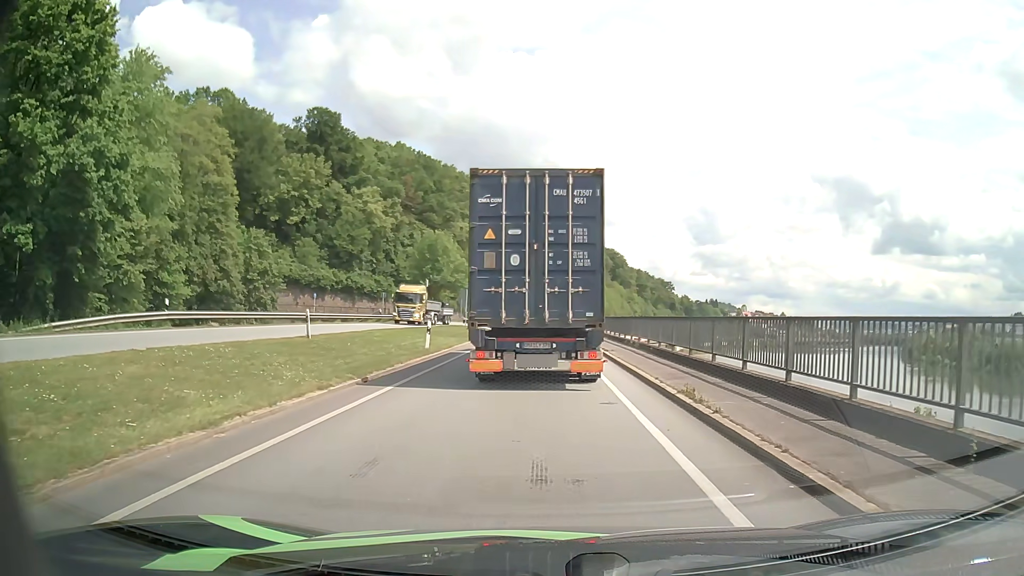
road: primary_link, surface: asphalt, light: Day
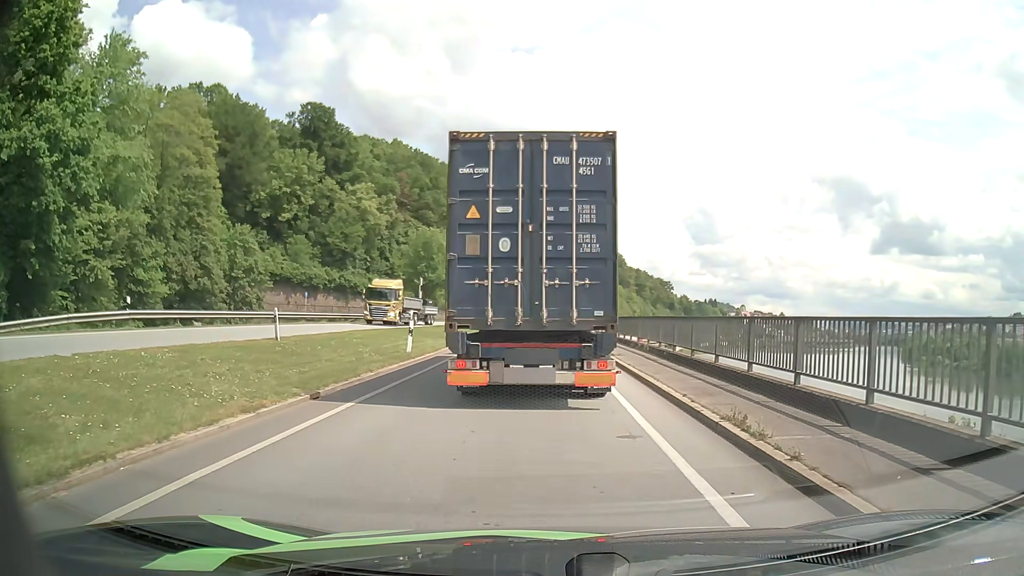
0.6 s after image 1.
(0.0, +2.7) m; 0°
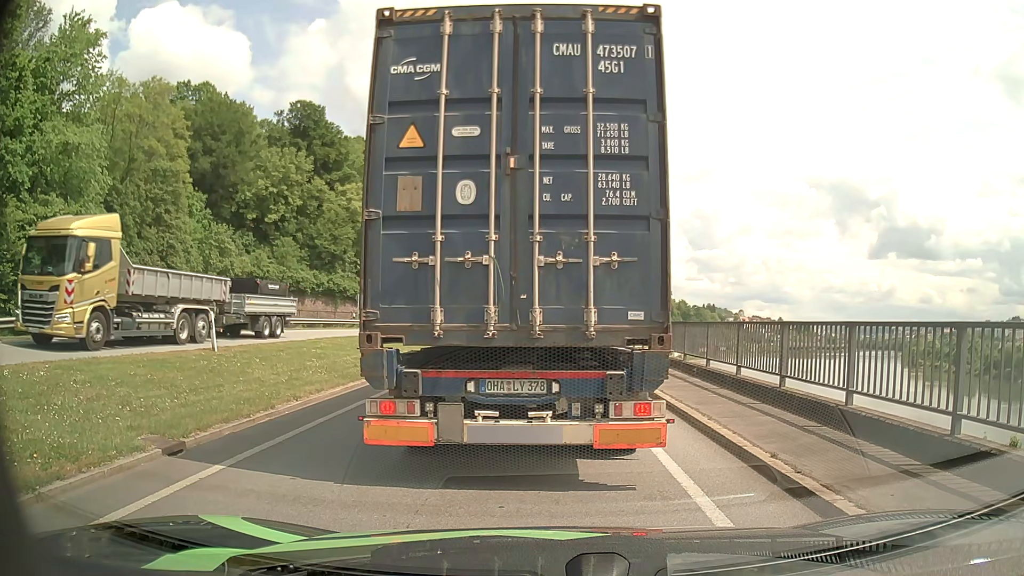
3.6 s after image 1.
(0.0, +4.0) m; 0°
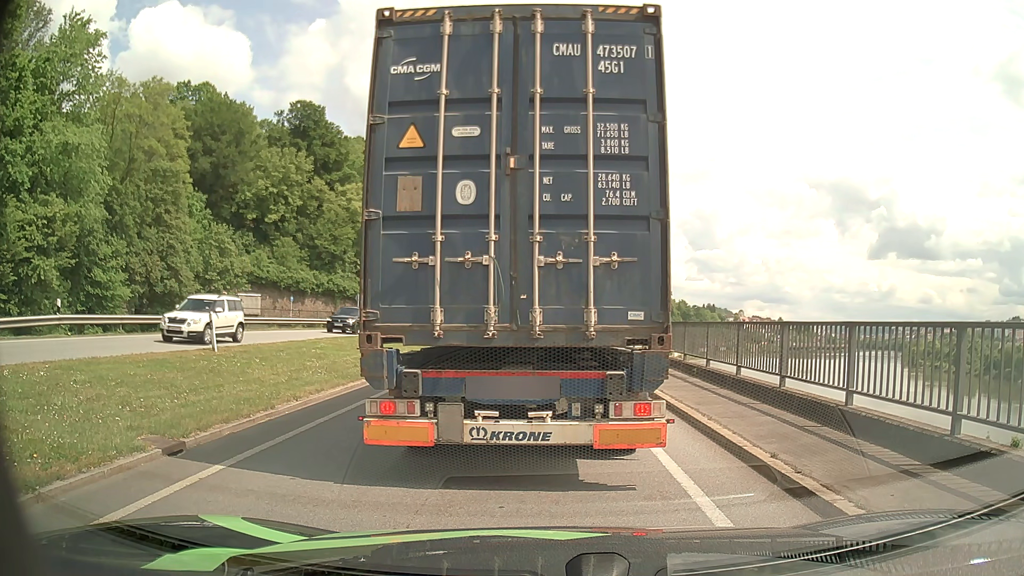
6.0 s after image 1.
(0.0, +0.1) m; 0°
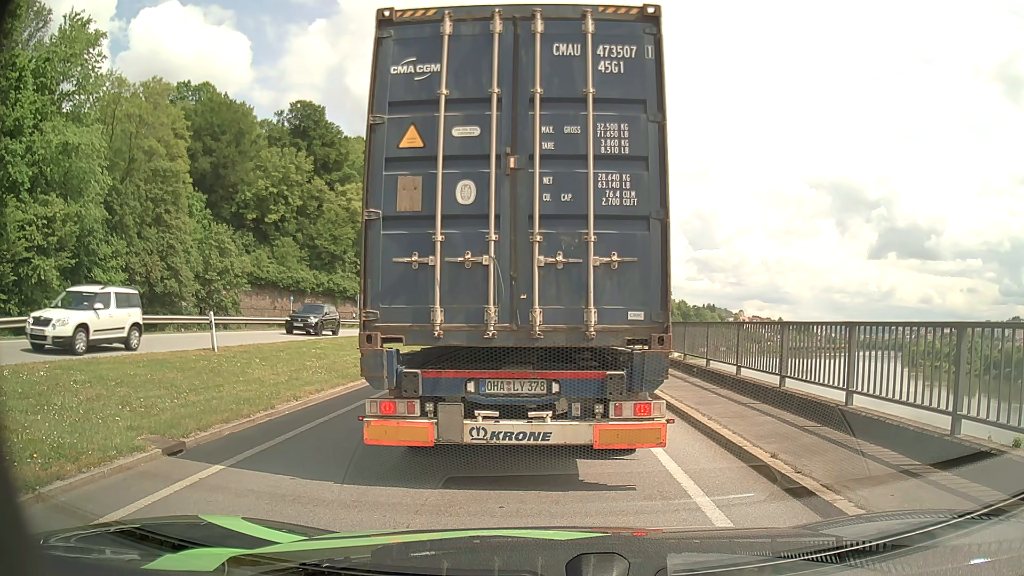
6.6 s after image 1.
(0.0, 0.0) m; 0°
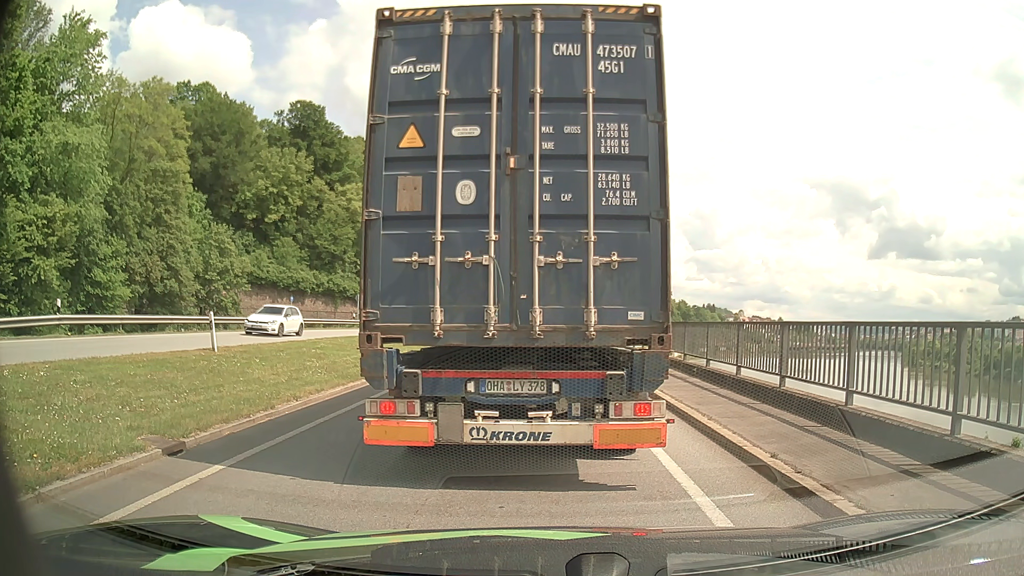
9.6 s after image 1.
(0.0, 0.0) m; 0°
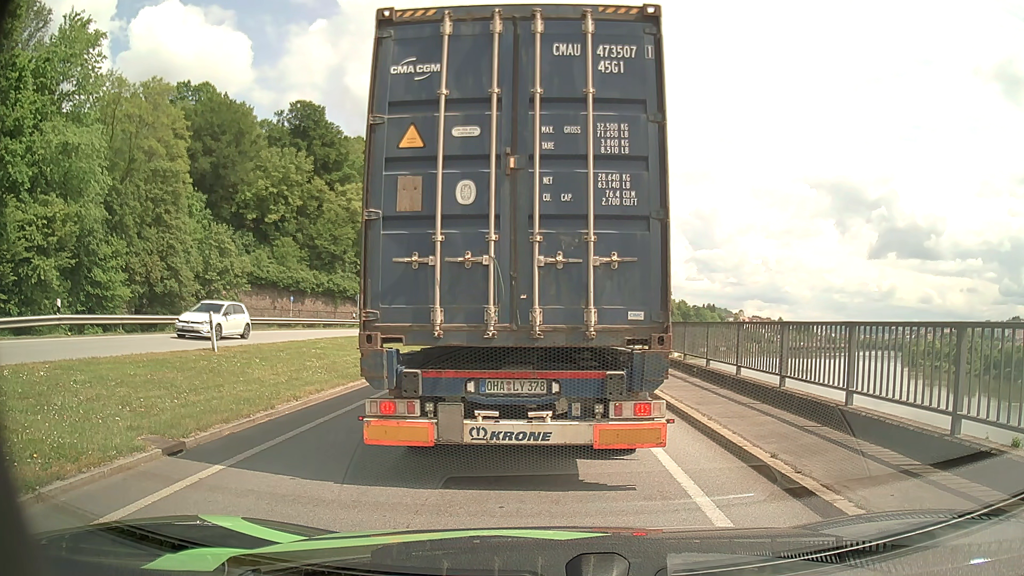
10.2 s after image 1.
(0.0, 0.0) m; 0°
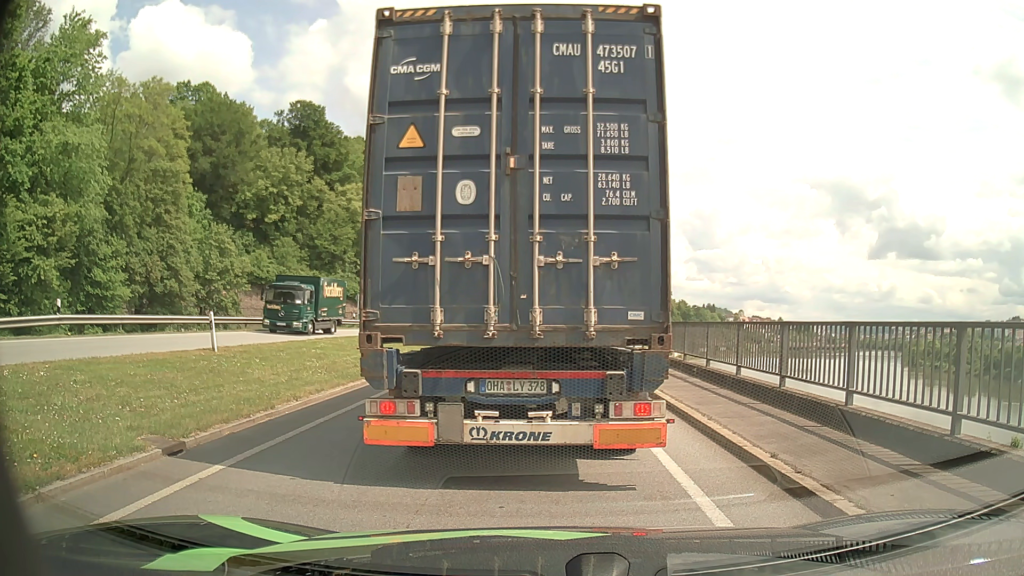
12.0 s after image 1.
(0.0, 0.0) m; 0°
(0, +10) (0, +20) (0, +30) (0, +40) (-1, +50) (-3, +60) (-8, +69) (-15, +75) (-24, +79) (-34, +80) m
